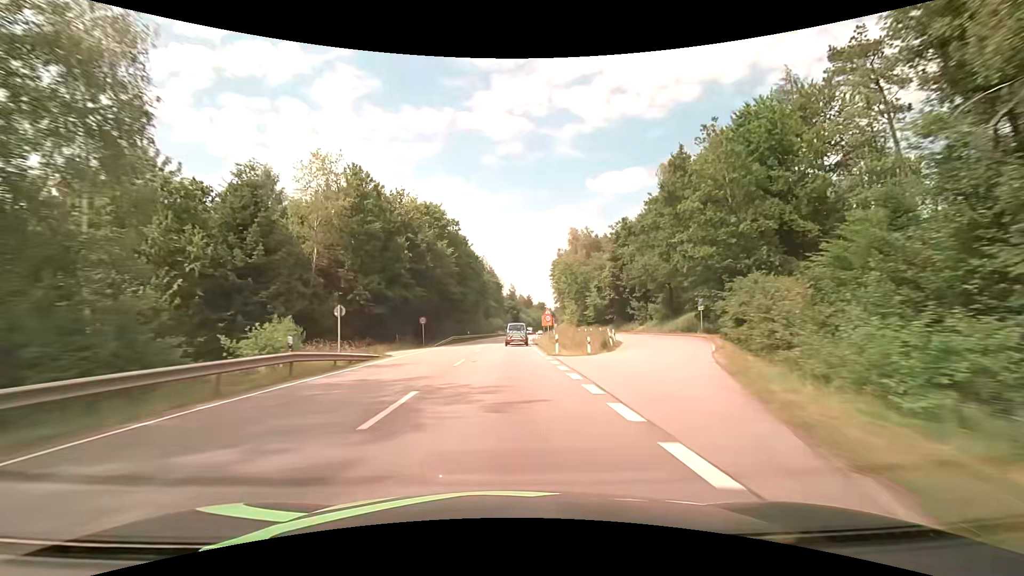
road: primary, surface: asphalt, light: Day
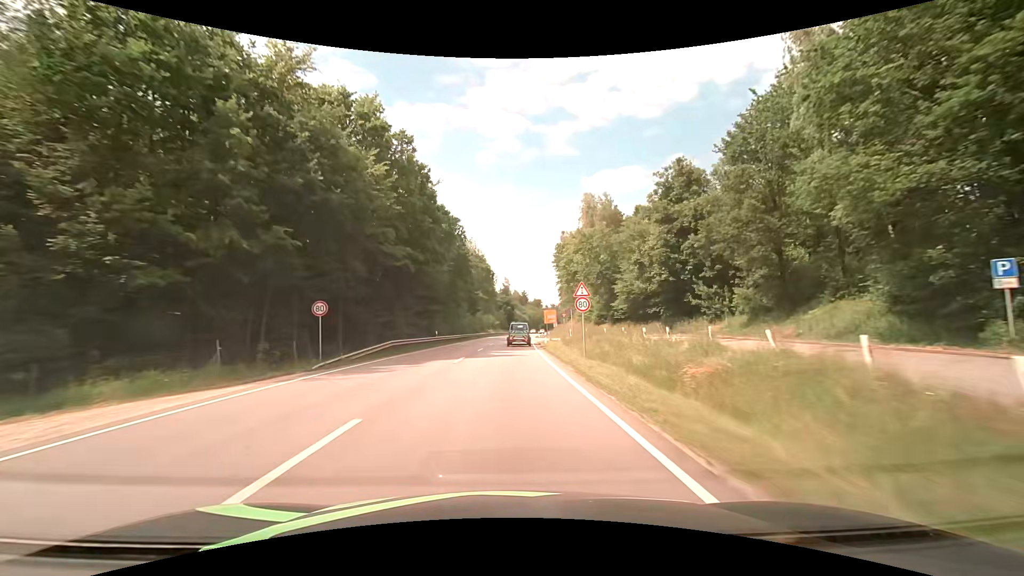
(+0.2, +27.3) m; +1°
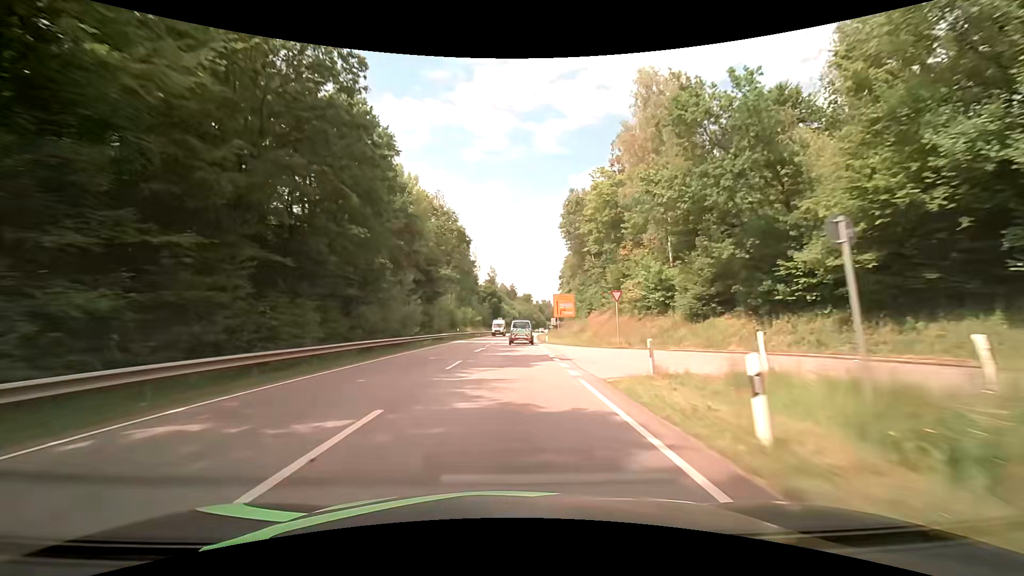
(+0.6, +39.9) m; +2°
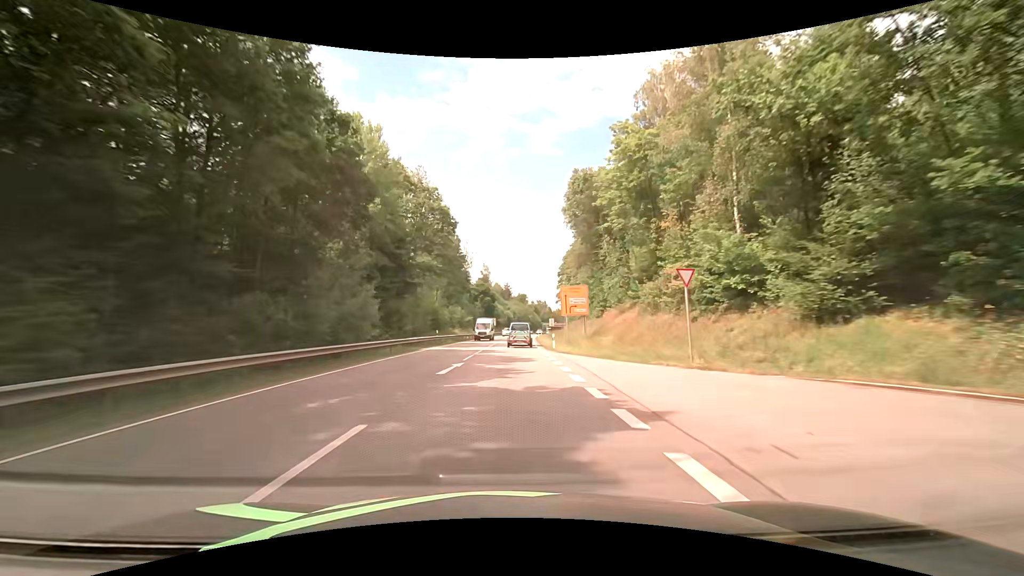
(0.0, +12.8) m; 0°
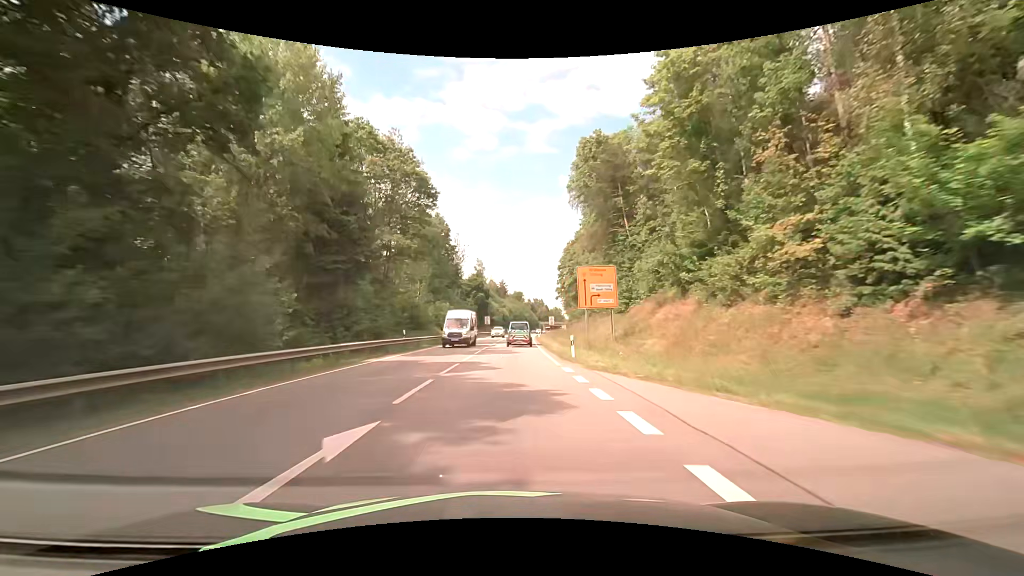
(+0.1, +12.6) m; +1°
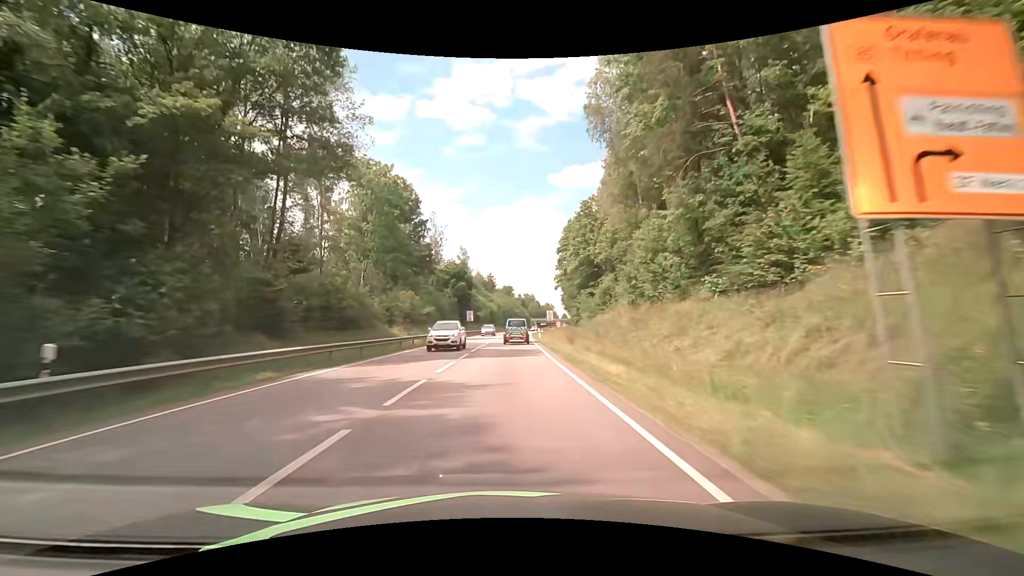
(+0.2, +24.3) m; +1°
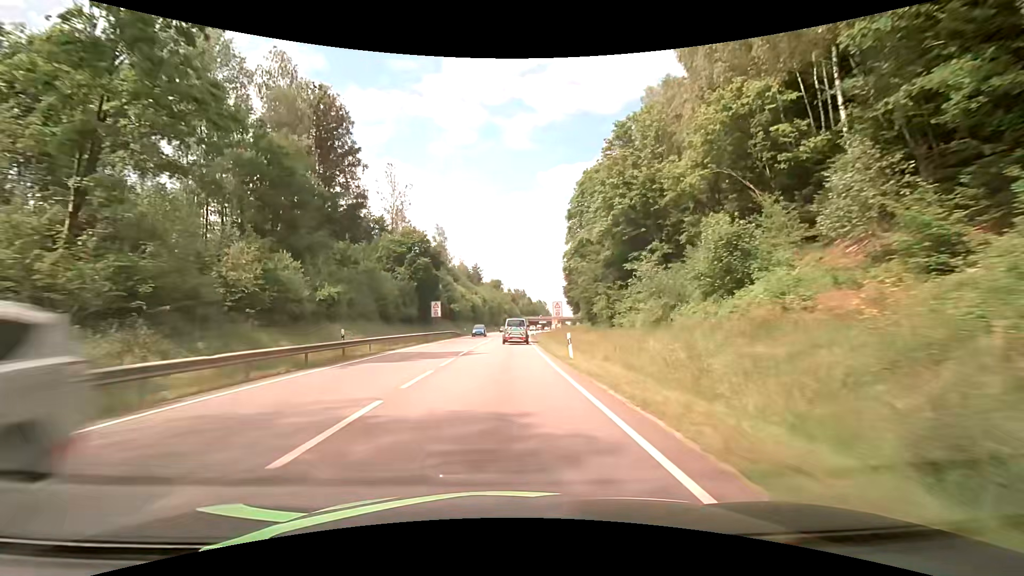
(+0.3, +33.4) m; +1°
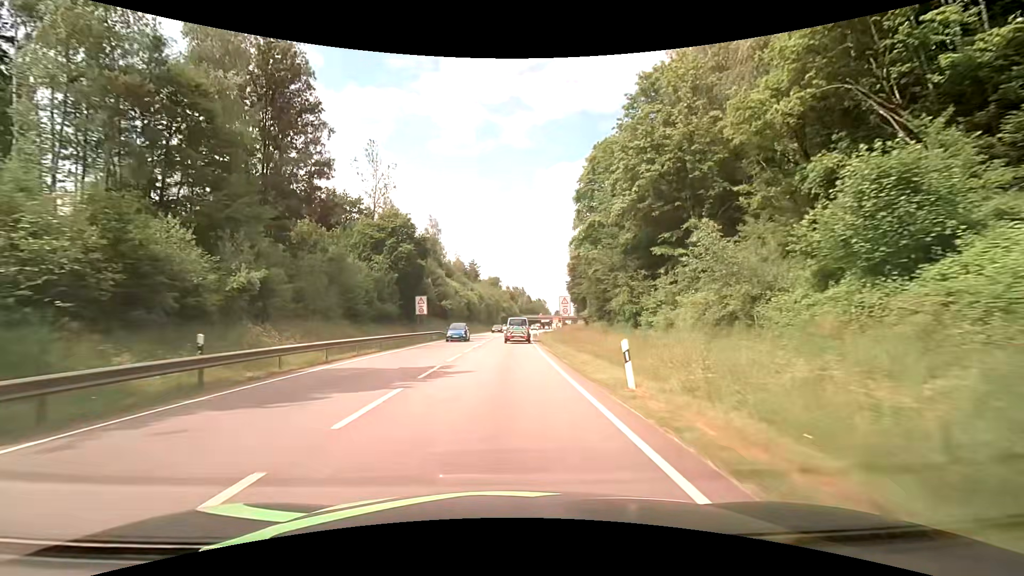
(0.0, +10.0) m; 0°
(0, +10) (0, +20) (0, +30) (0, +40) (+1, +50) (+1, +60) (+2, +70) (+2, +80) (+3, +90) (+4, +100) m
